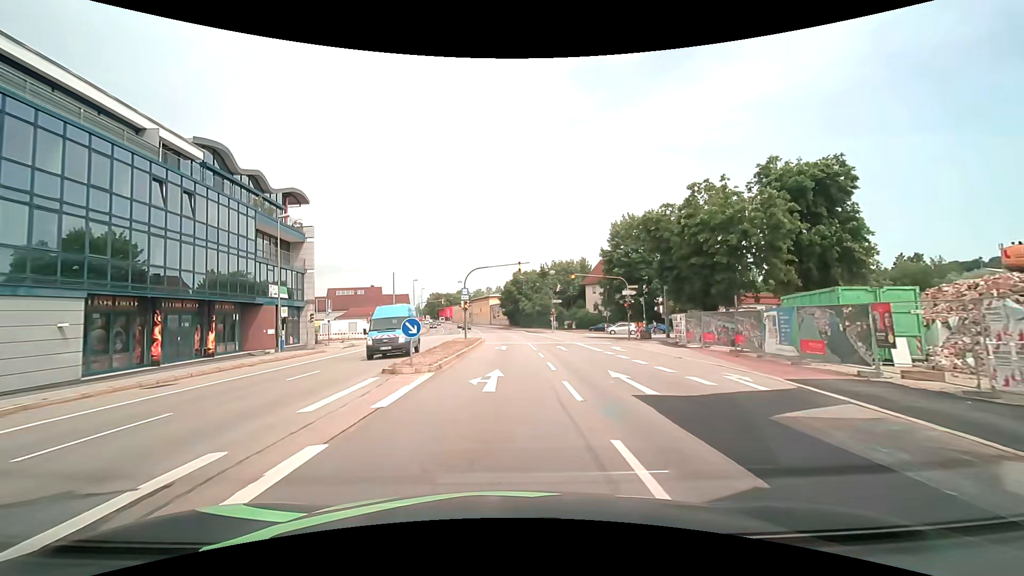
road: primary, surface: asphalt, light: Day
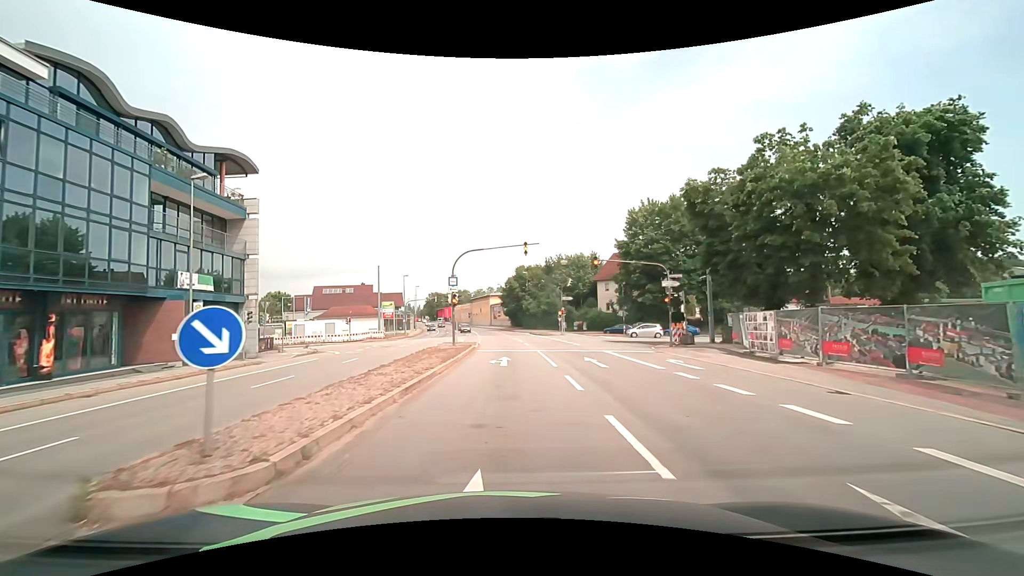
(0.0, +10.2) m; 0°
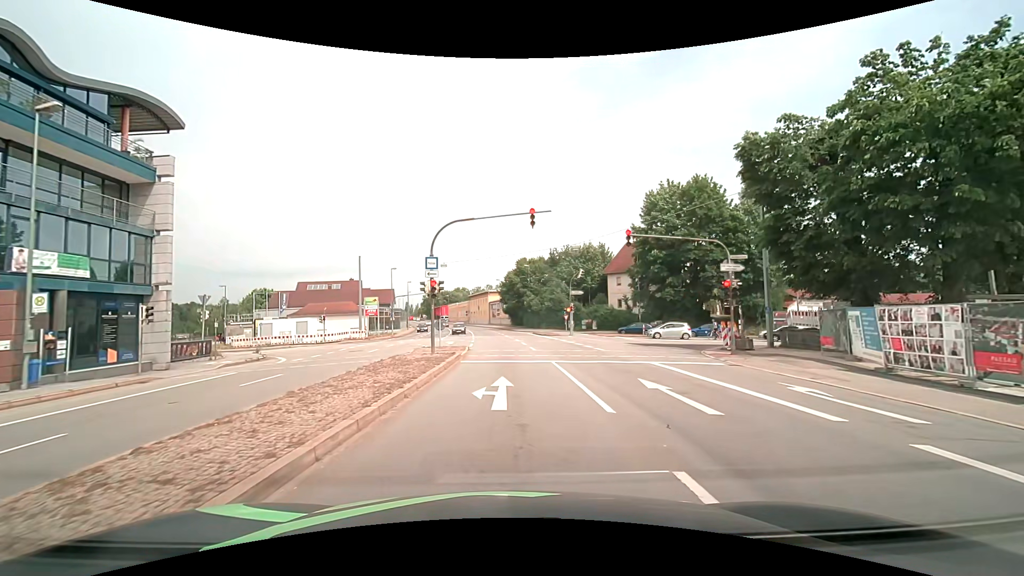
(0.0, +8.6) m; 0°
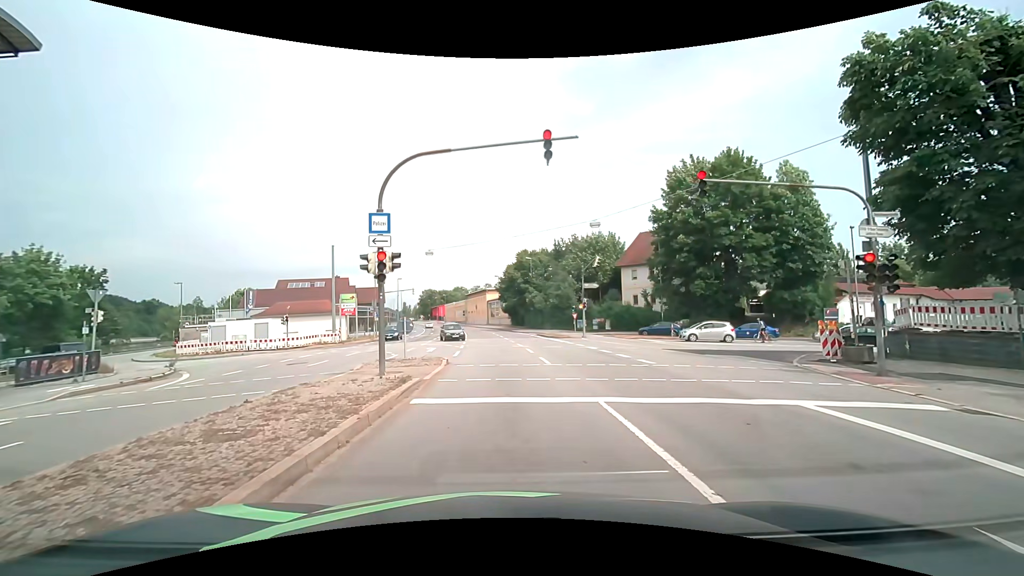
(+0.1, +8.8) m; 0°
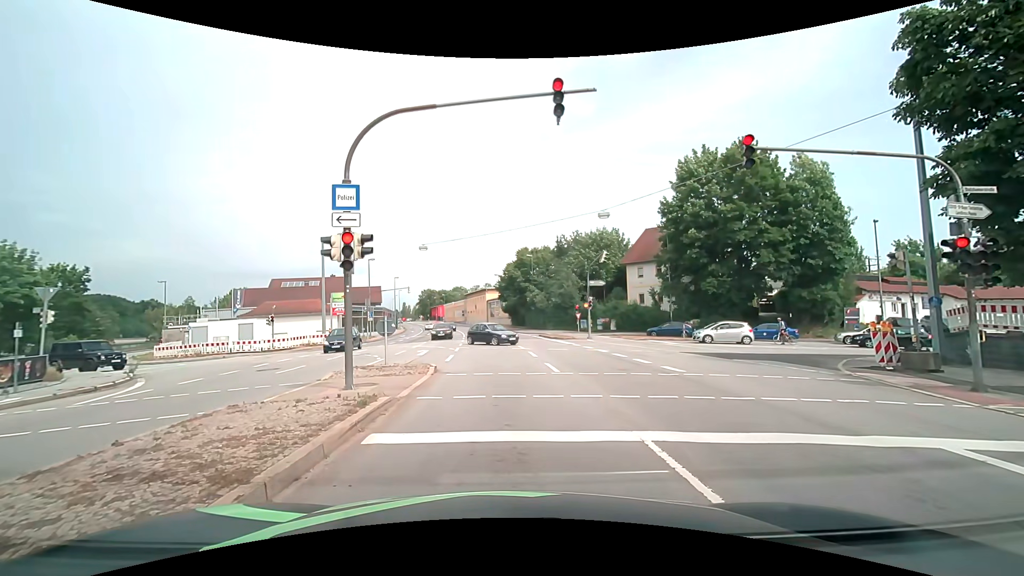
(0.0, +2.6) m; 0°
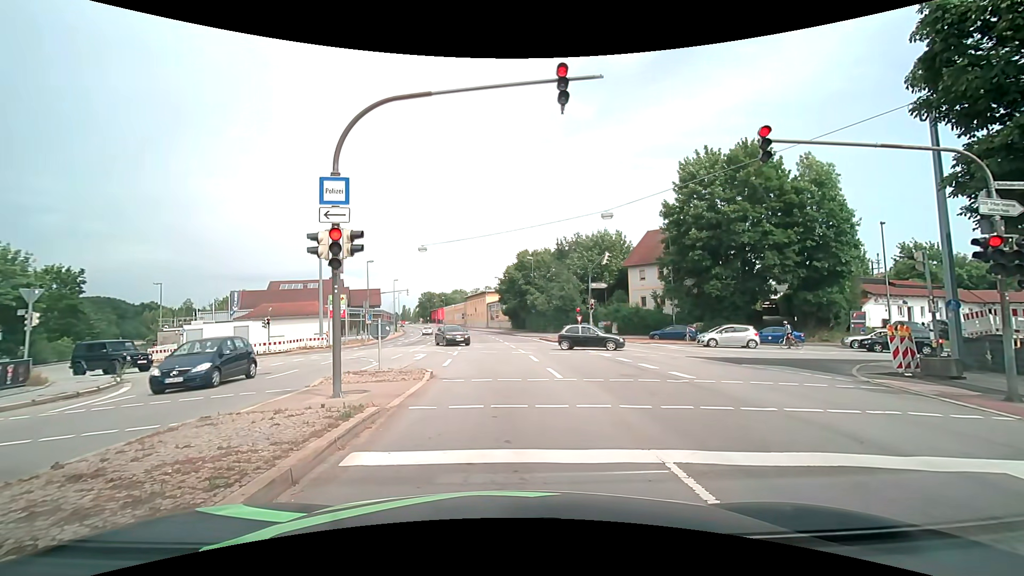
(0.0, +0.7) m; 0°
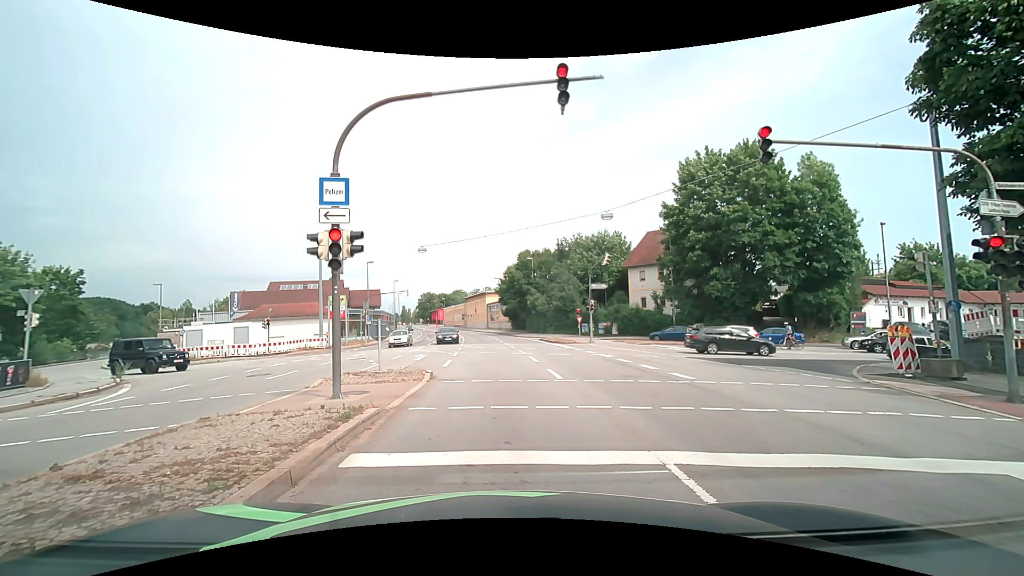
(0.0, +0.1) m; 0°
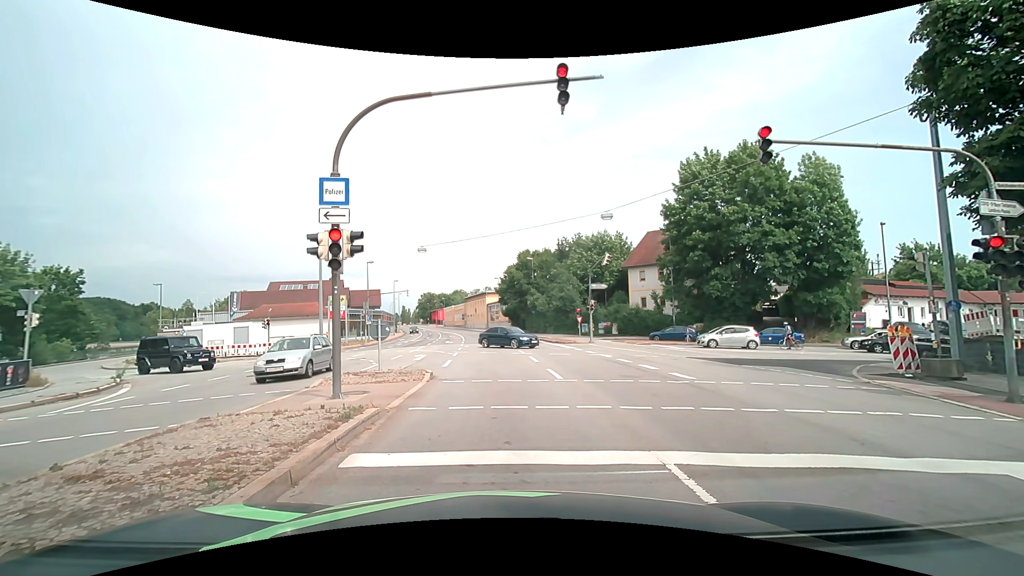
(0.0, 0.0) m; 0°
